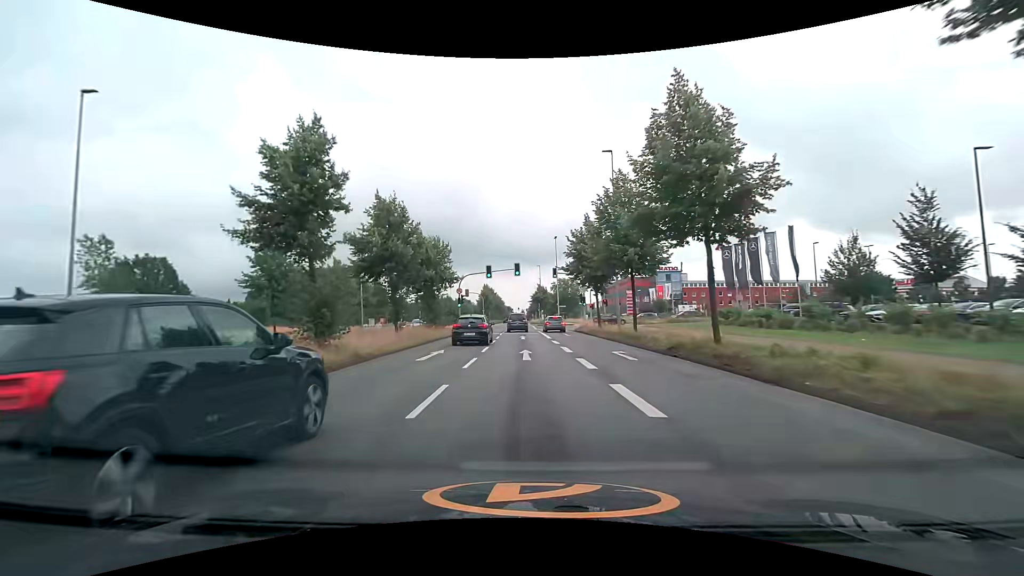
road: secondary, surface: asphalt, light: Day
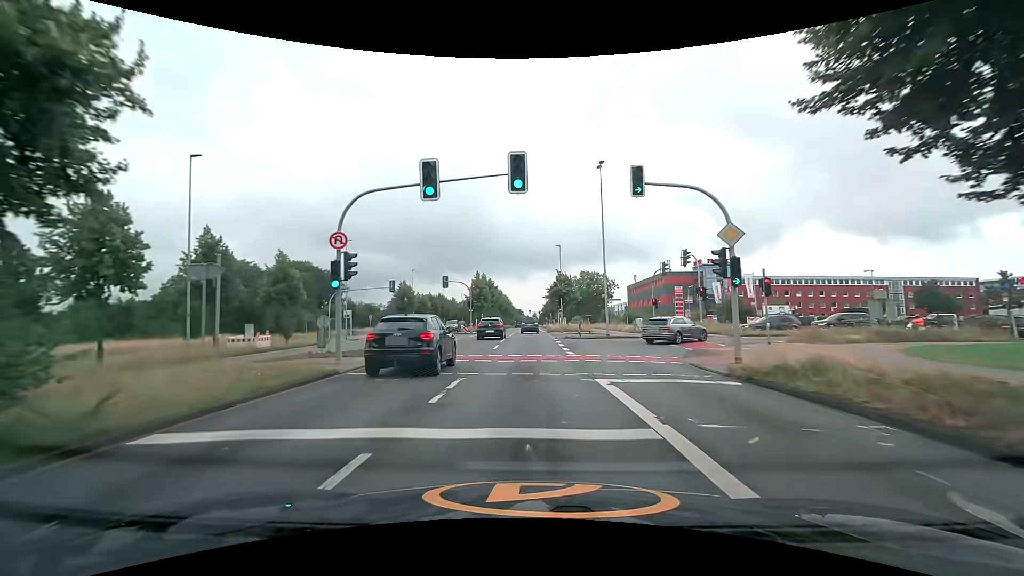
(-0.1, +34.7) m; -1°
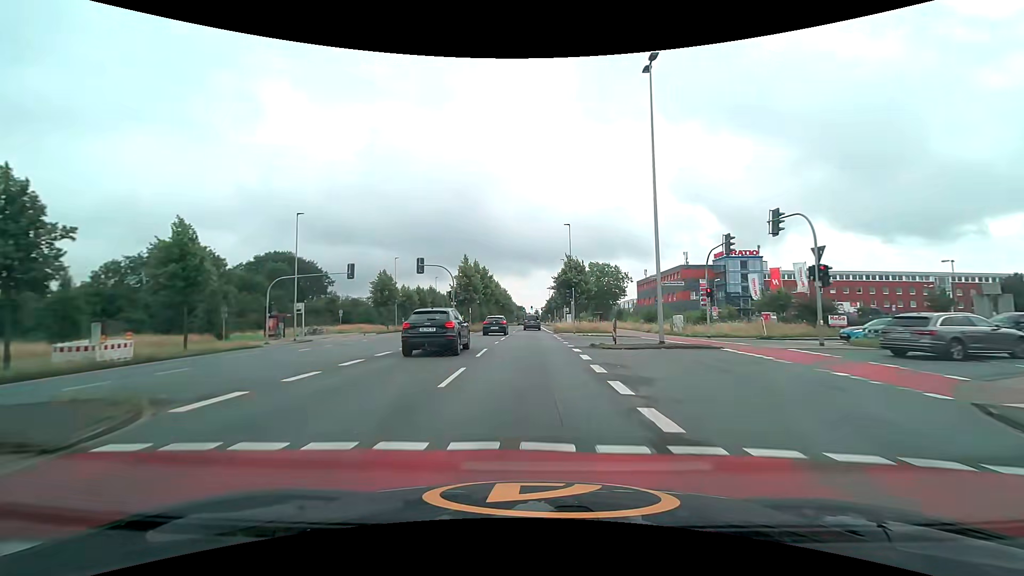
(0.0, +13.9) m; -1°
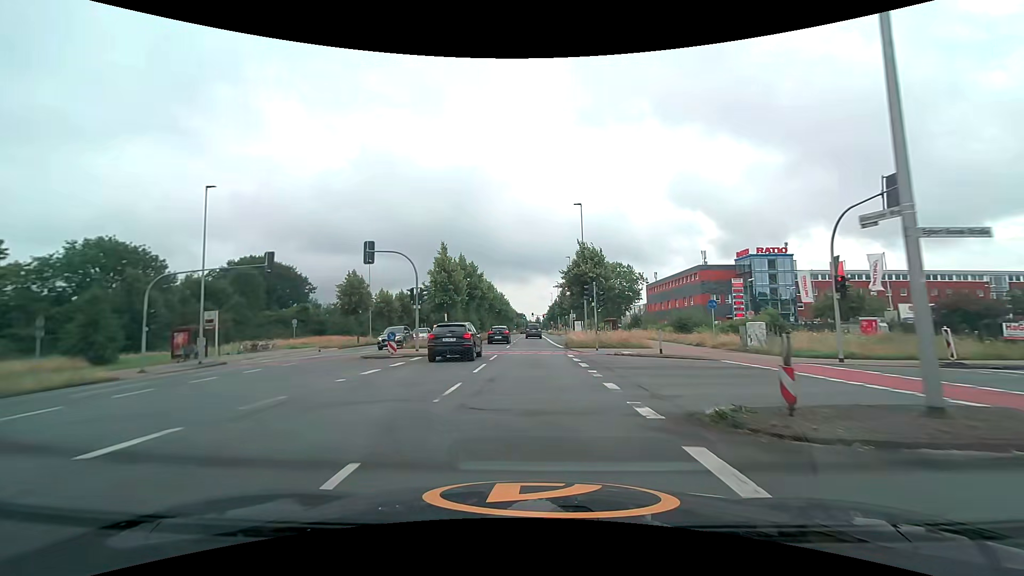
(+0.1, +13.9) m; +1°
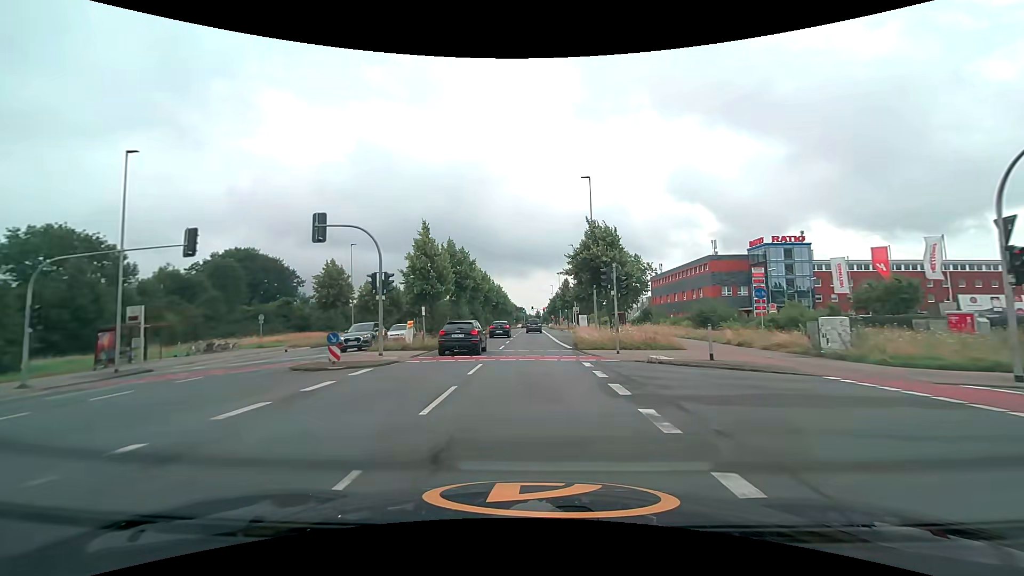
(0.0, +6.9) m; 0°
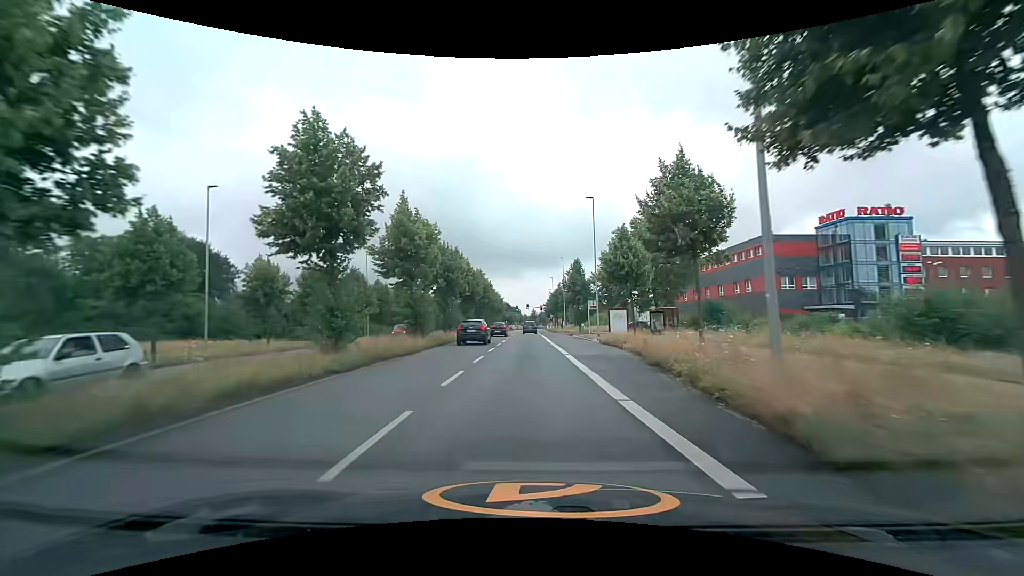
(0.0, +27.8) m; +1°
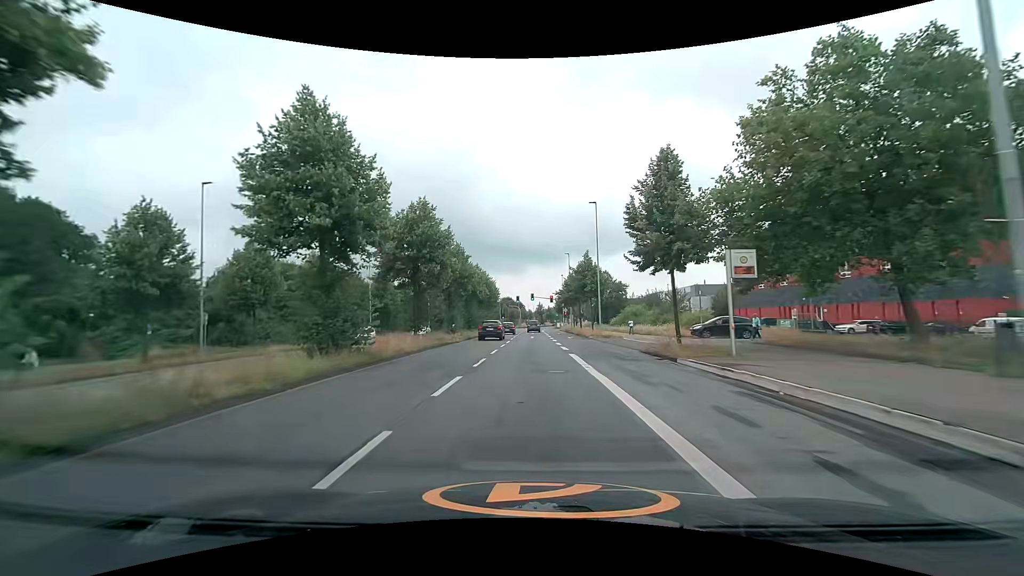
(-0.4, +37.3) m; -1°
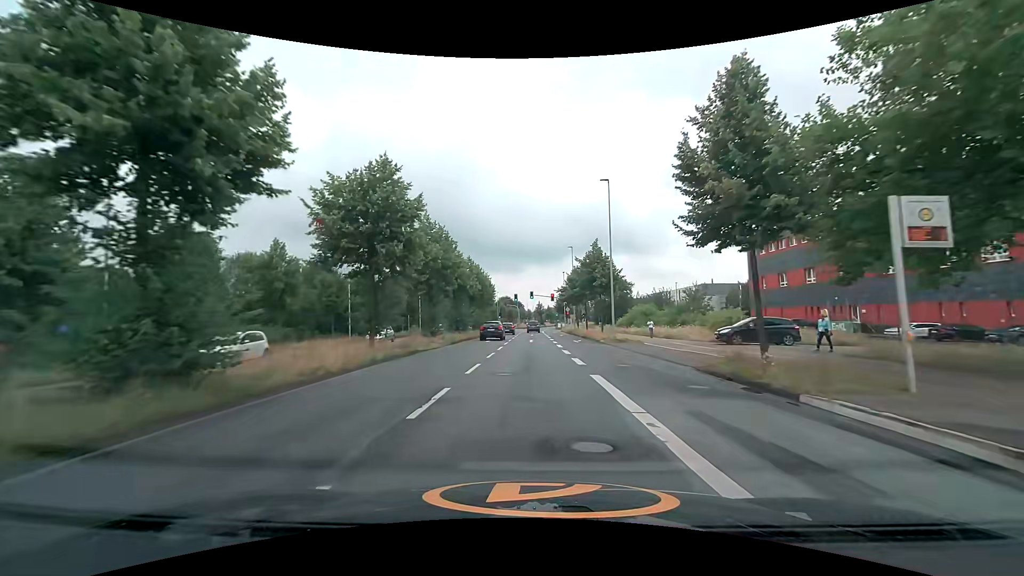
(0.0, +7.7) m; 0°
(0, +10) (0, +20) (0, +30) (0, +40) (0, +50) (0, +60) (0, +70) (0, +80) (+1, +90) (+1, +100) m
